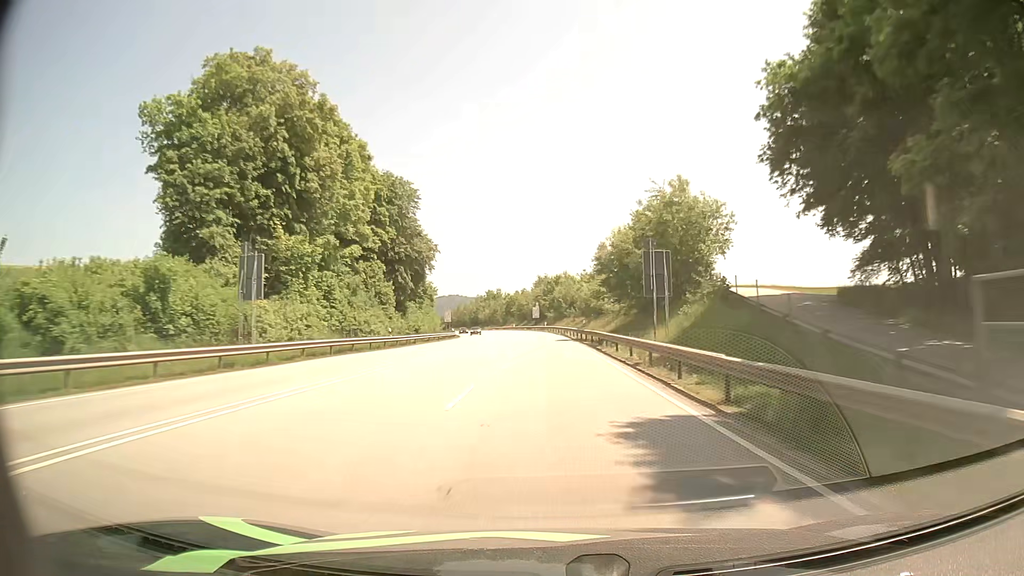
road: primary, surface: asphalt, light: Day
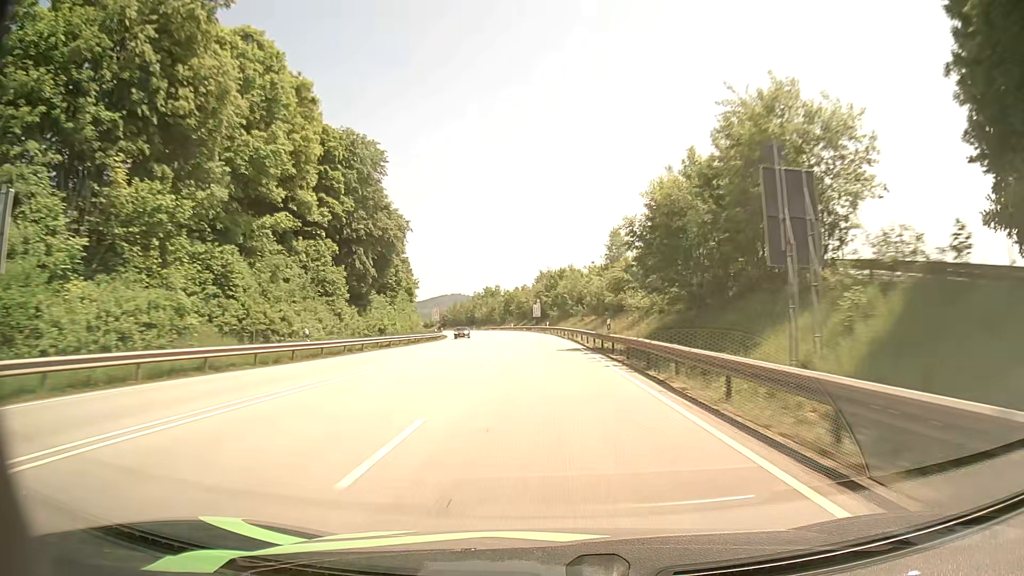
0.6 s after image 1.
(0.0, +16.7) m; 0°
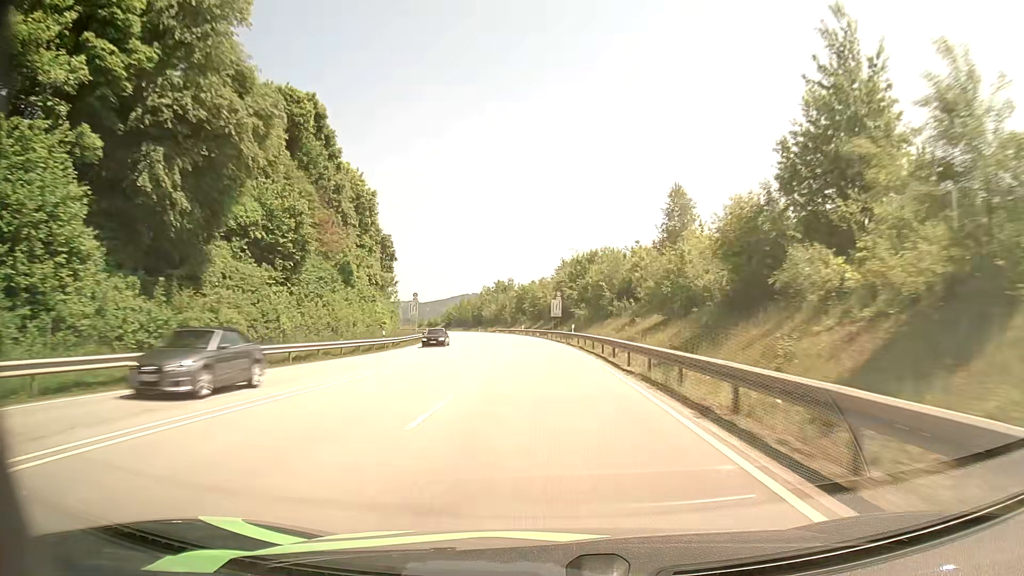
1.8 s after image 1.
(-0.3, +32.7) m; -1°
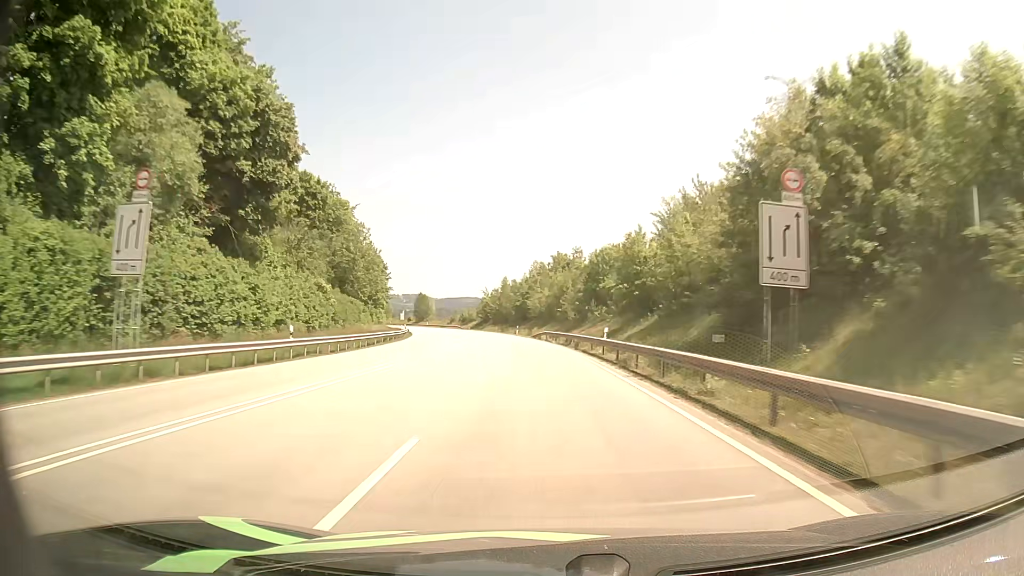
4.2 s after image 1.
(-3.3, +64.8) m; -6°
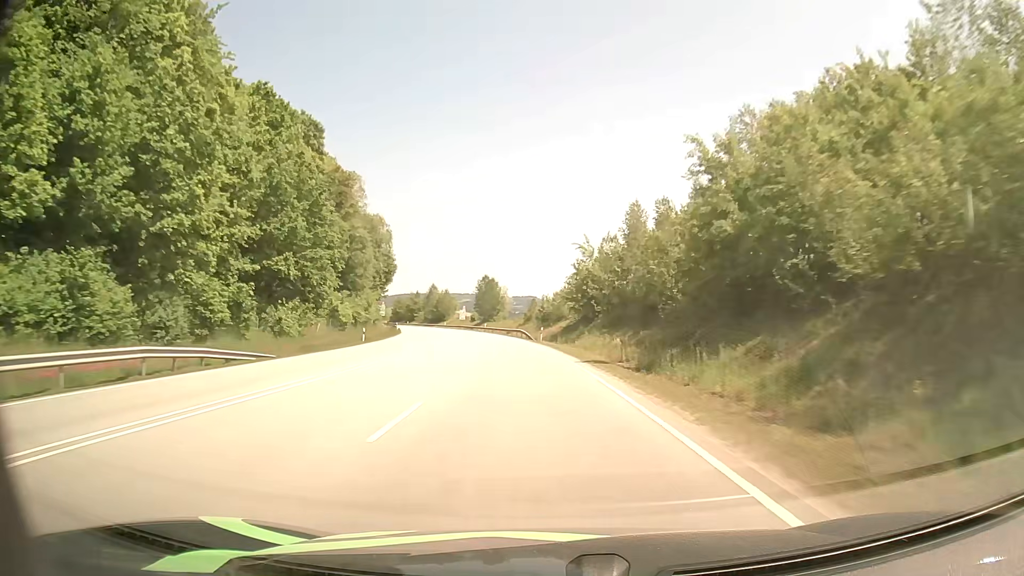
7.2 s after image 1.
(-6.7, +80.2) m; -10°
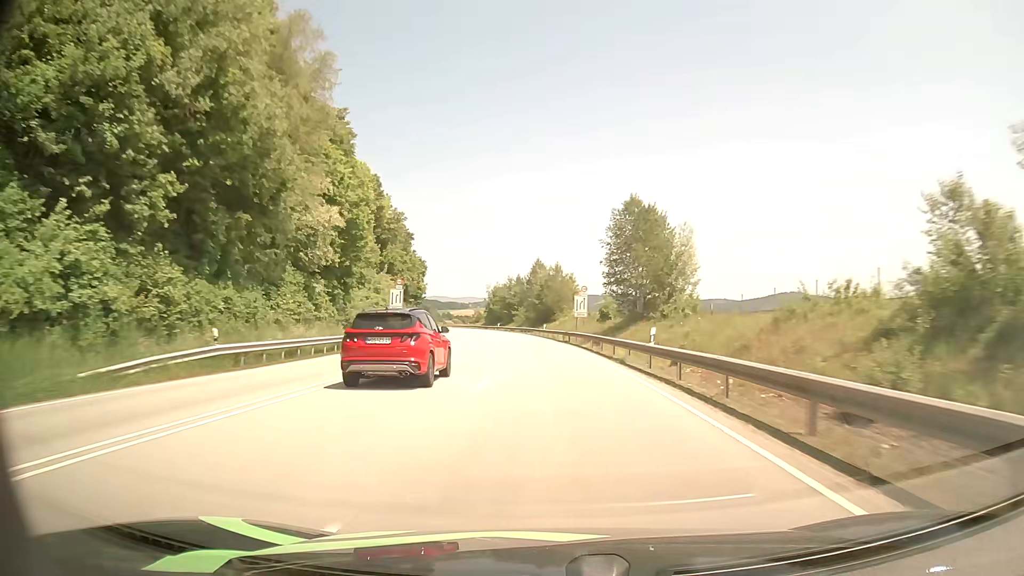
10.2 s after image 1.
(-8.1, +79.1) m; -11°
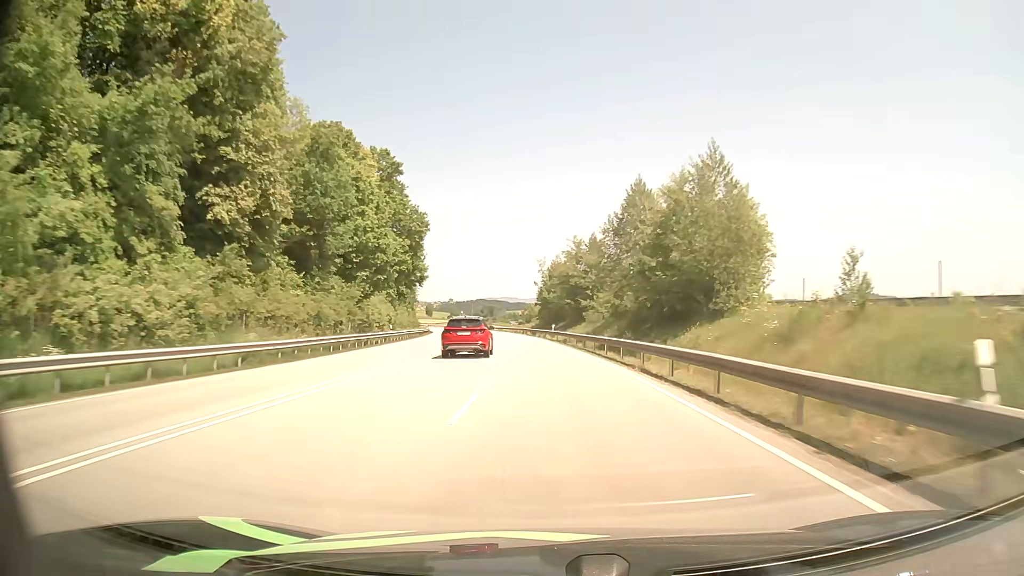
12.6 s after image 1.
(-3.6, +63.0) m; -6°
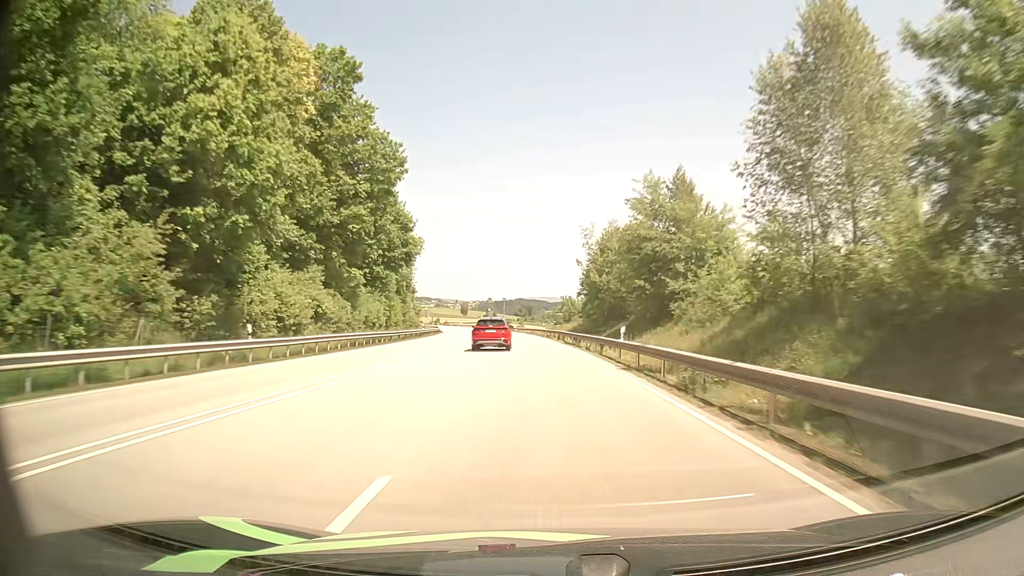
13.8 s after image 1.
(-0.8, +31.4) m; -3°
(0, +10) (0, +20) (-1, +30) (-1, +40) (-2, +50) (-3, +60) (-4, +70) (-5, +80) (-6, +90) (-7, +100) m
